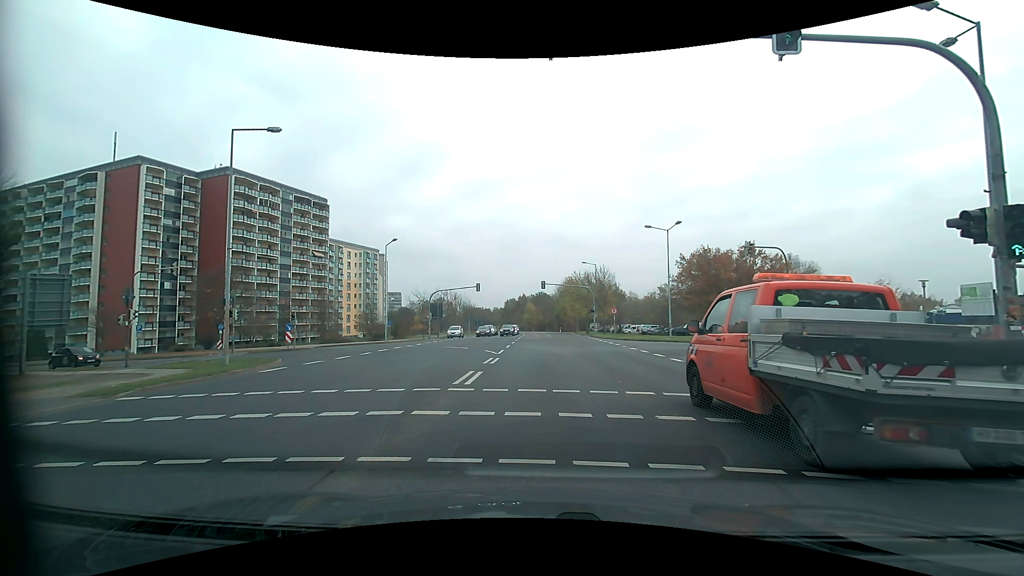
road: secondary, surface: asphalt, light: Day
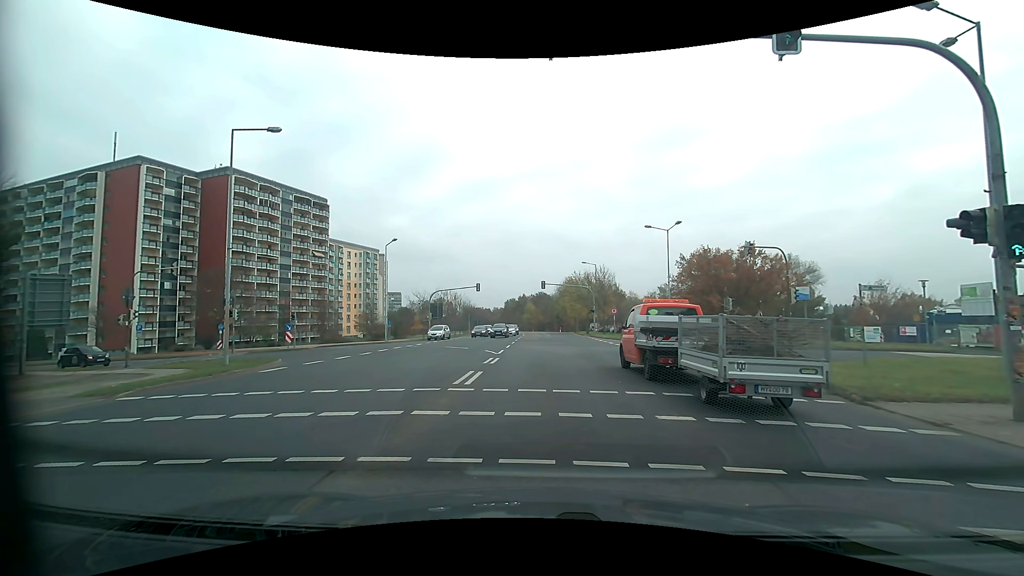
(0.0, 0.0) m; 0°
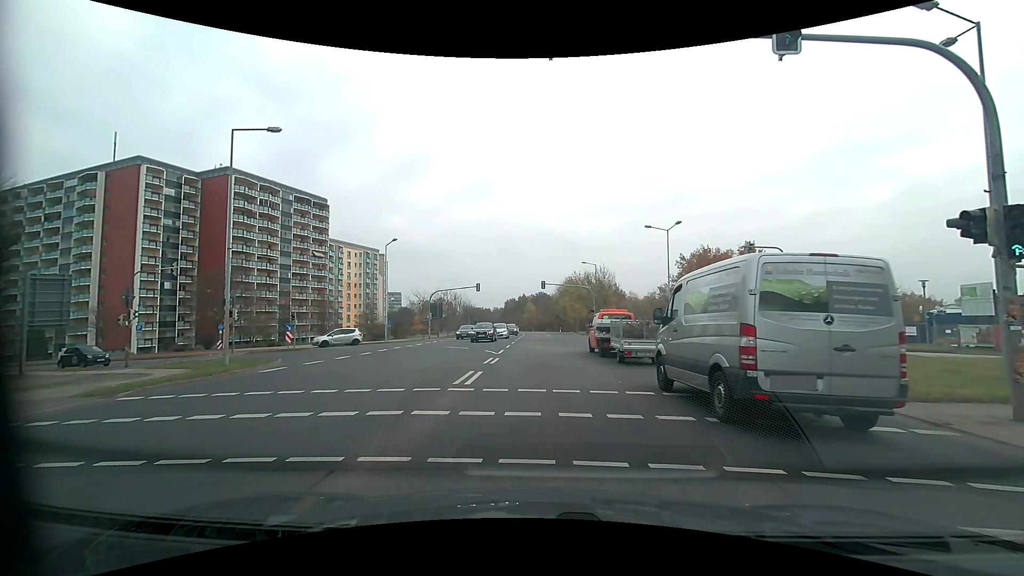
(0.0, 0.0) m; 0°
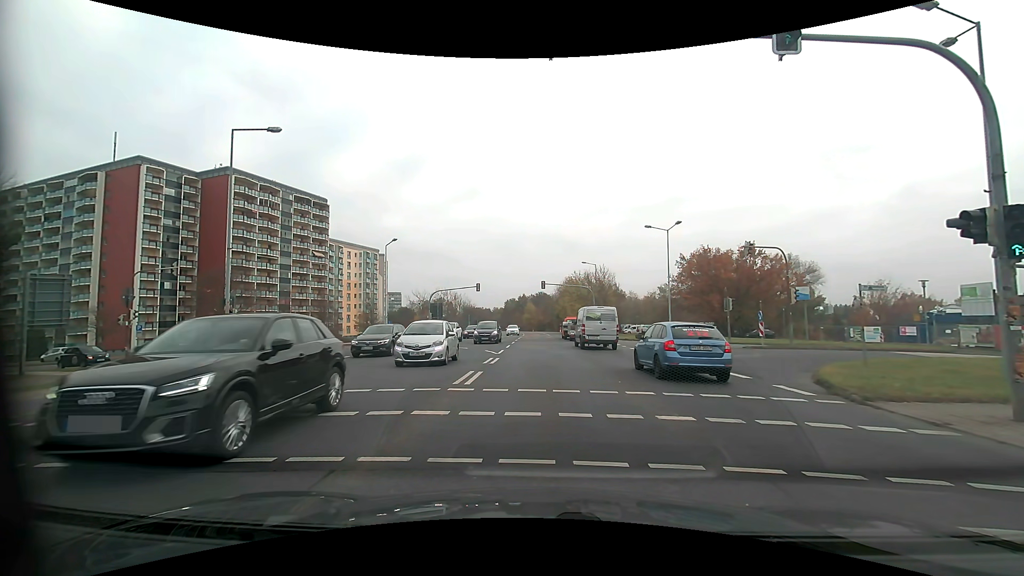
(0.0, 0.0) m; 0°
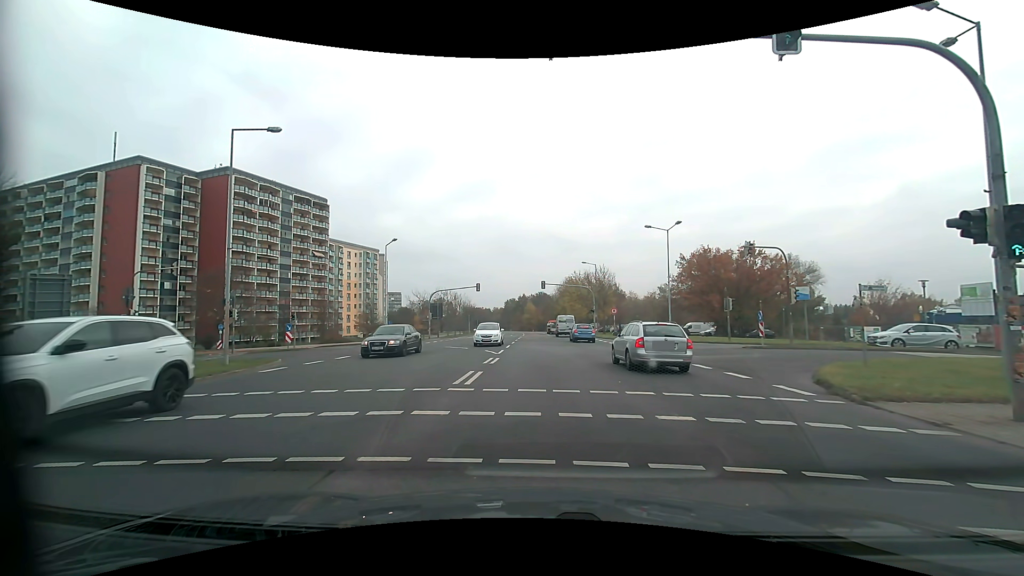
(0.0, 0.0) m; 0°
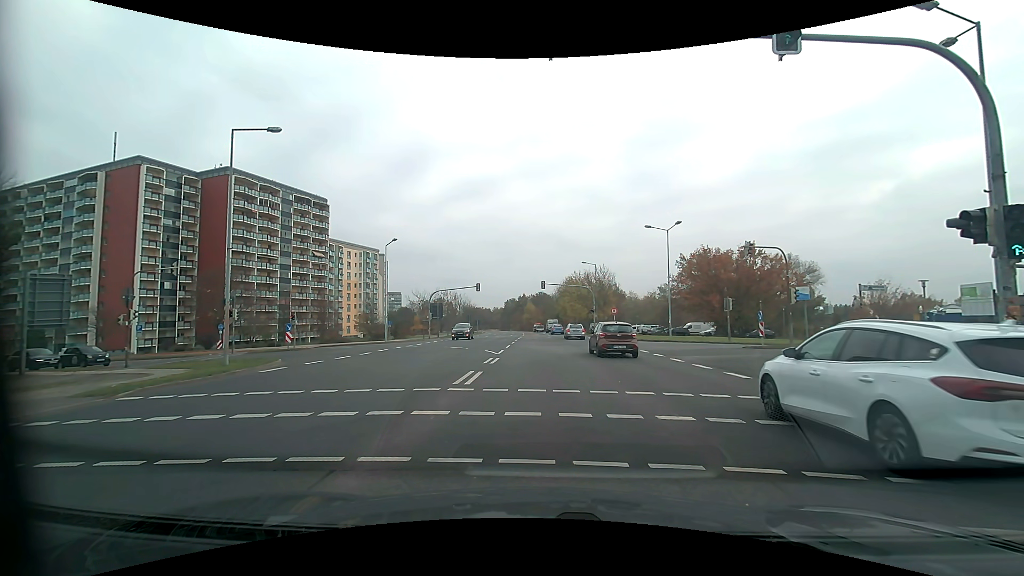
(0.0, 0.0) m; 0°
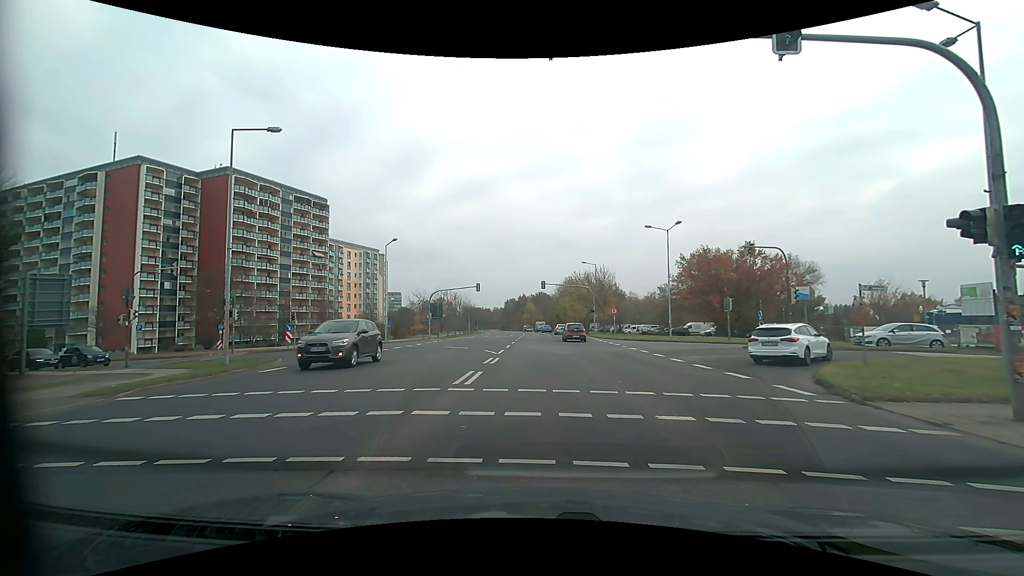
(0.0, 0.0) m; 0°
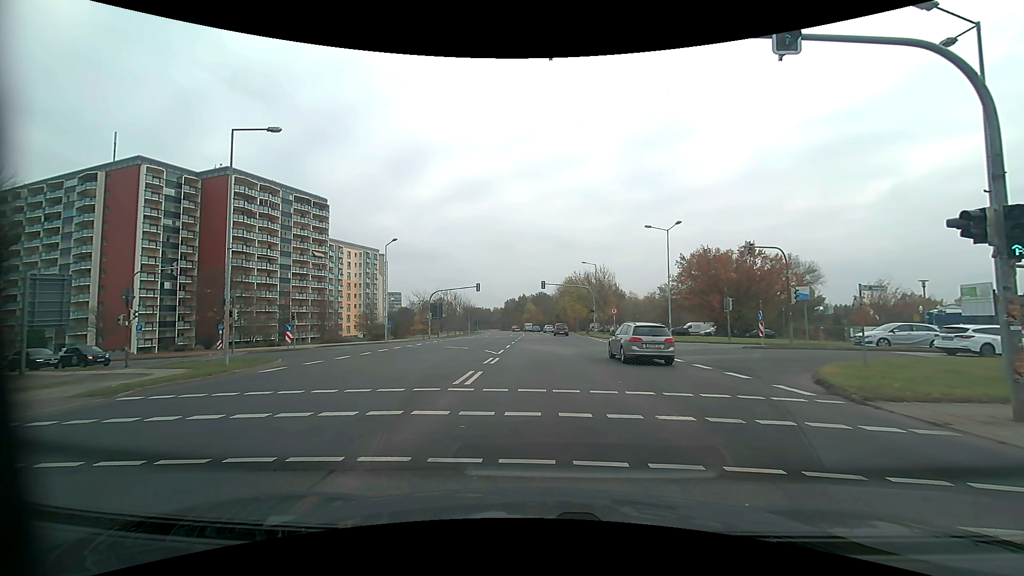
(0.0, 0.0) m; 0°
(0, +10) (0, +20) (-2, +30) (-8, +38) (-17, +42) (-27, +44) (-36, +47) (-46, +50) (-56, +52) (-65, +55) m
